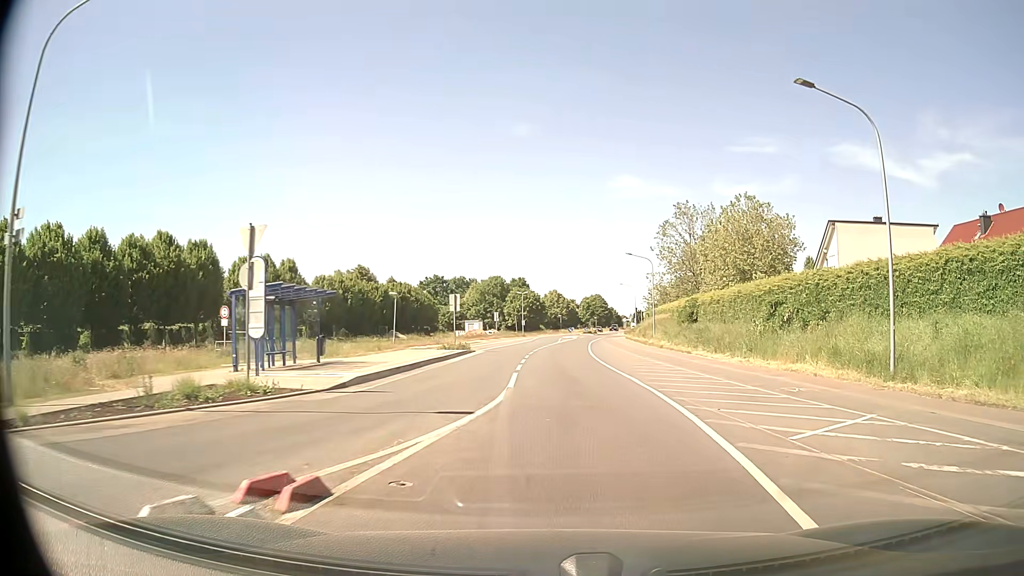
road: tertiary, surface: asphalt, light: Day
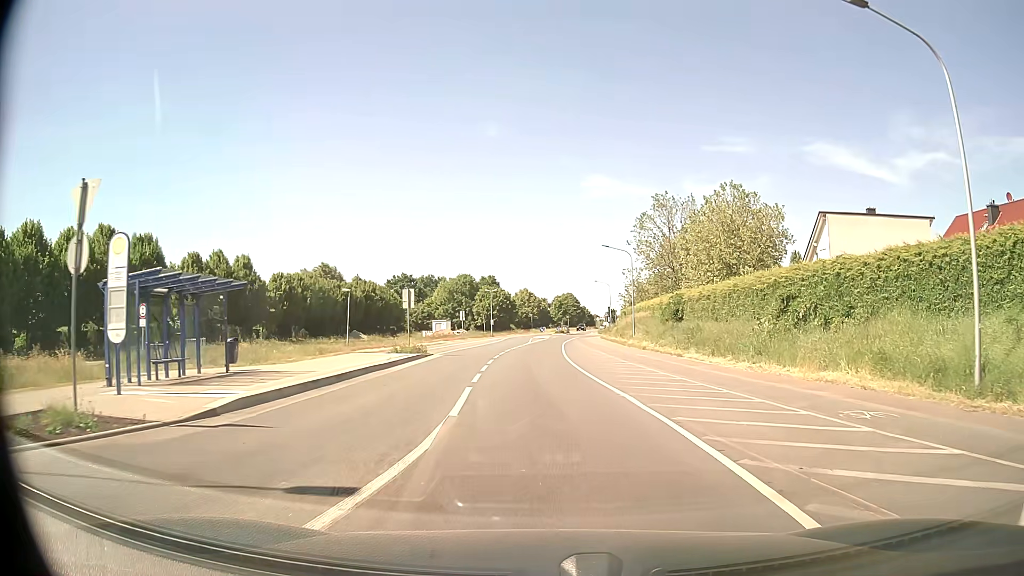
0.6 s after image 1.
(+0.1, +5.2) m; +2°
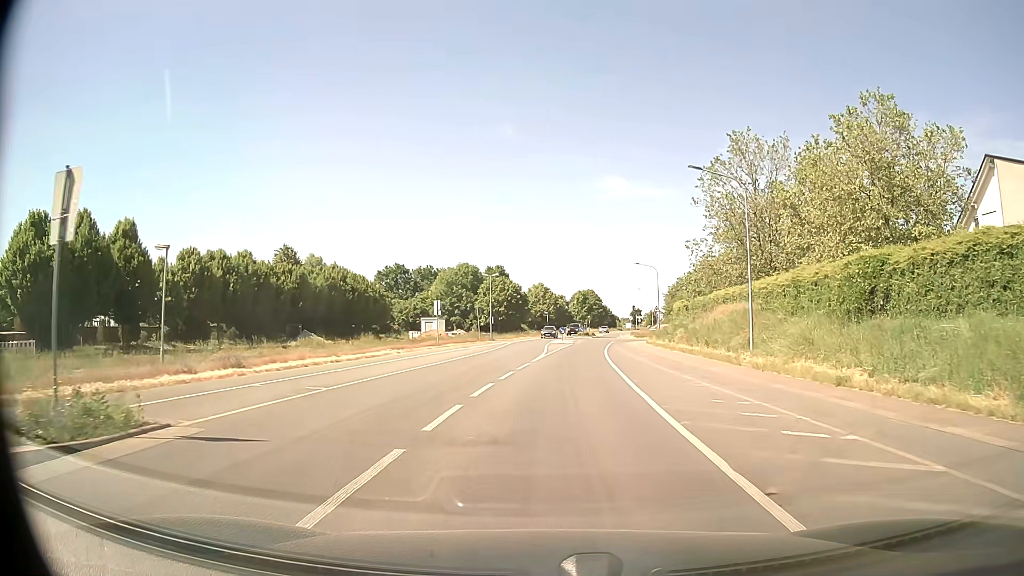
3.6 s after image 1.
(-0.5, +26.8) m; -1°
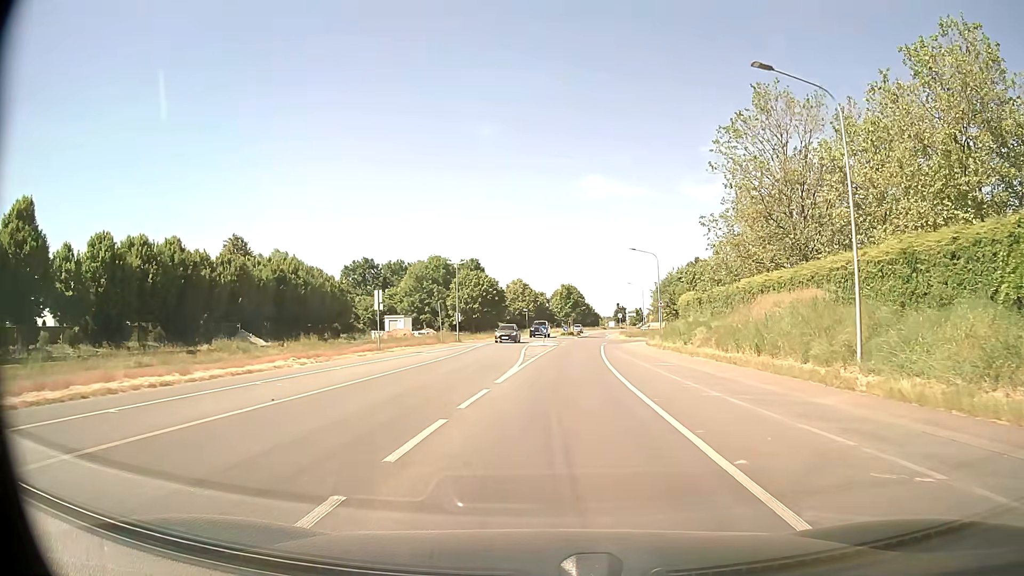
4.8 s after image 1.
(+0.2, +11.1) m; +2°
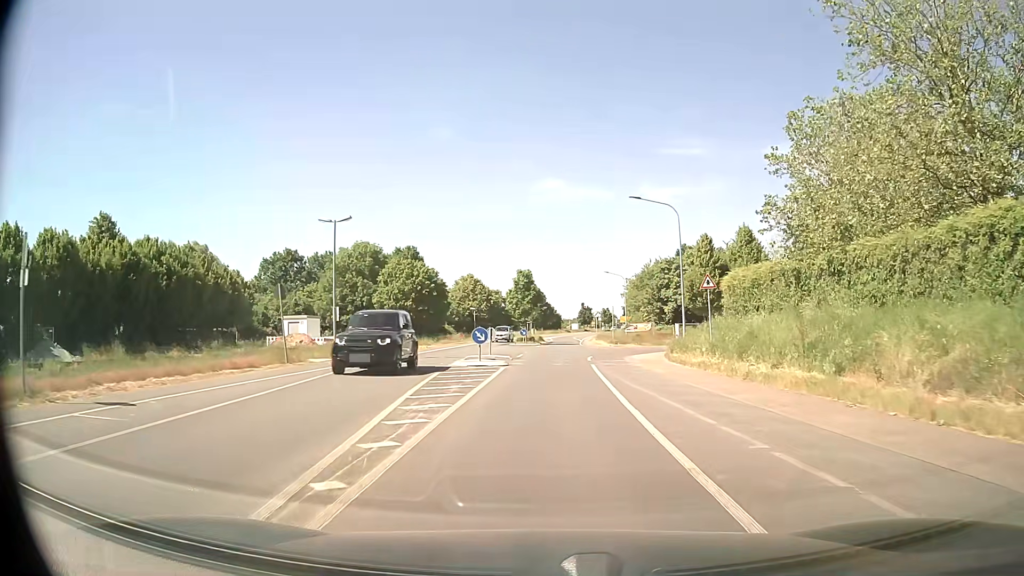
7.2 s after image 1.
(+0.7, +22.9) m; +3°
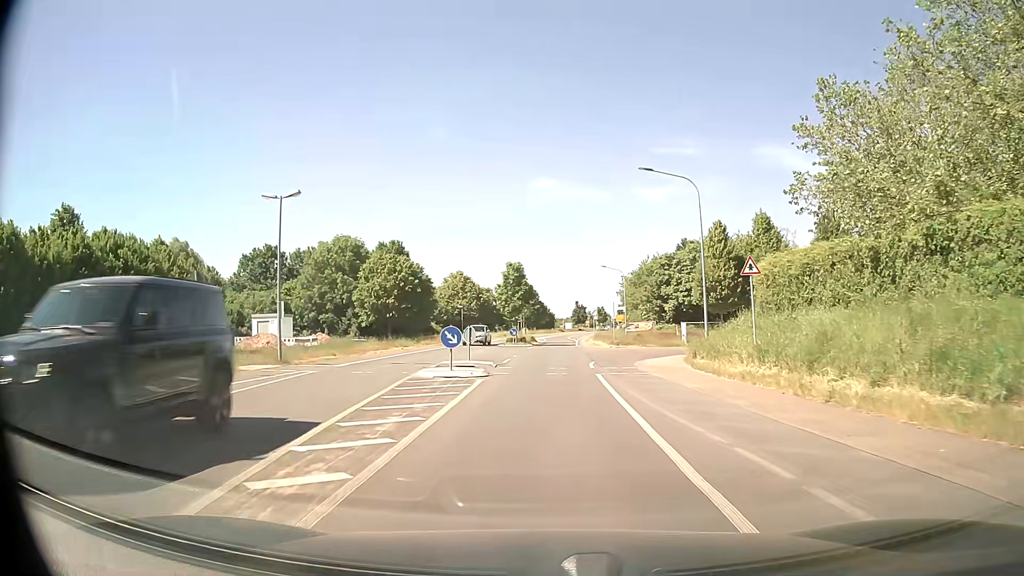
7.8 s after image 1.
(0.0, +5.9) m; +1°
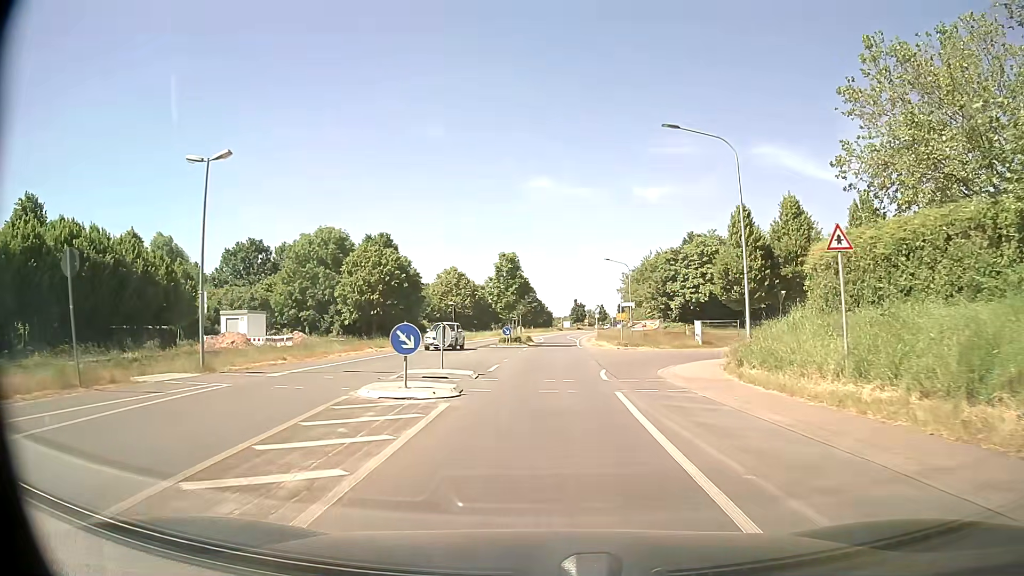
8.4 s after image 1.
(0.0, +5.9) m; 0°
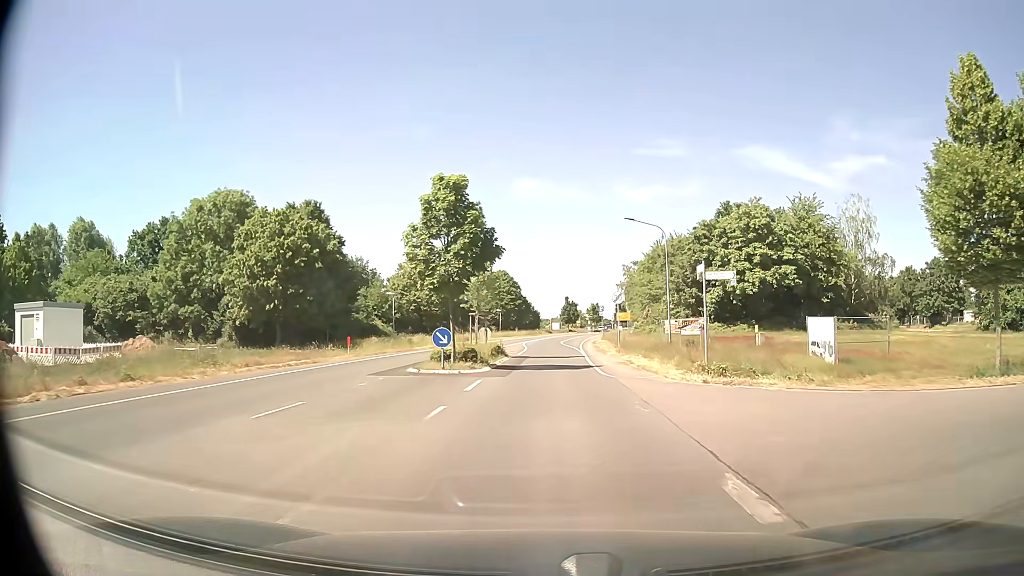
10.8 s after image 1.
(+0.4, +24.2) m; +1°
(0, +10) (0, +20) (0, +30) (0, +40) (0, +50) (0, +60) (+1, +70) (+2, +80) (+3, +90) (+4, +100) m
